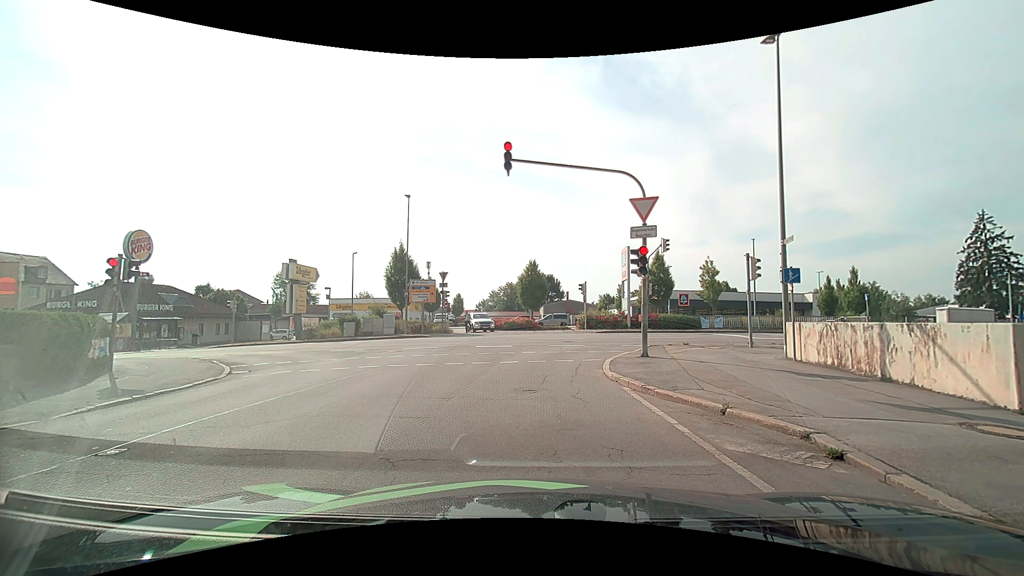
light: Day
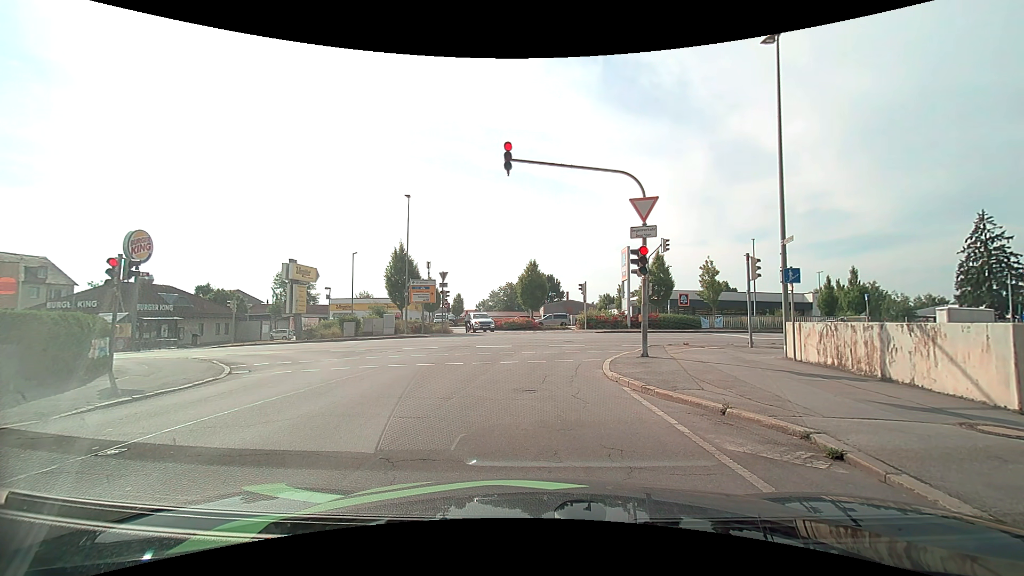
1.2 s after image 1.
(0.0, 0.0) m; 0°
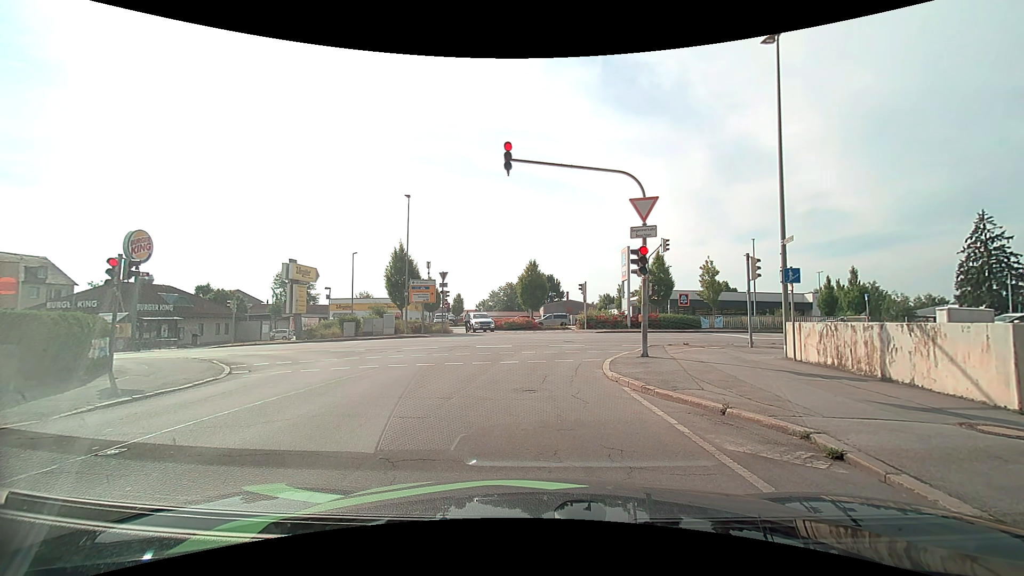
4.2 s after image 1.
(0.0, 0.0) m; 0°
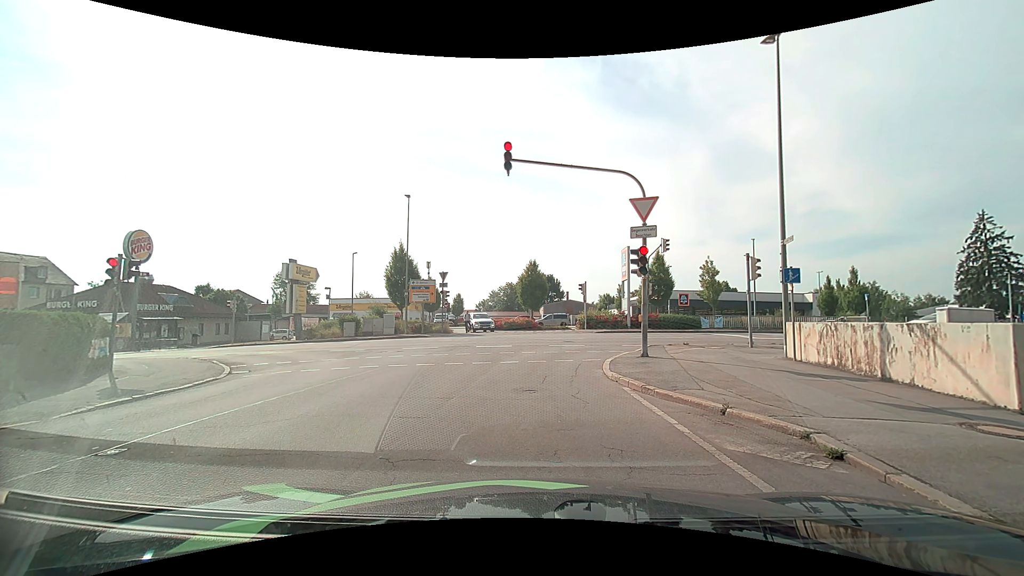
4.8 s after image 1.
(0.0, 0.0) m; 0°
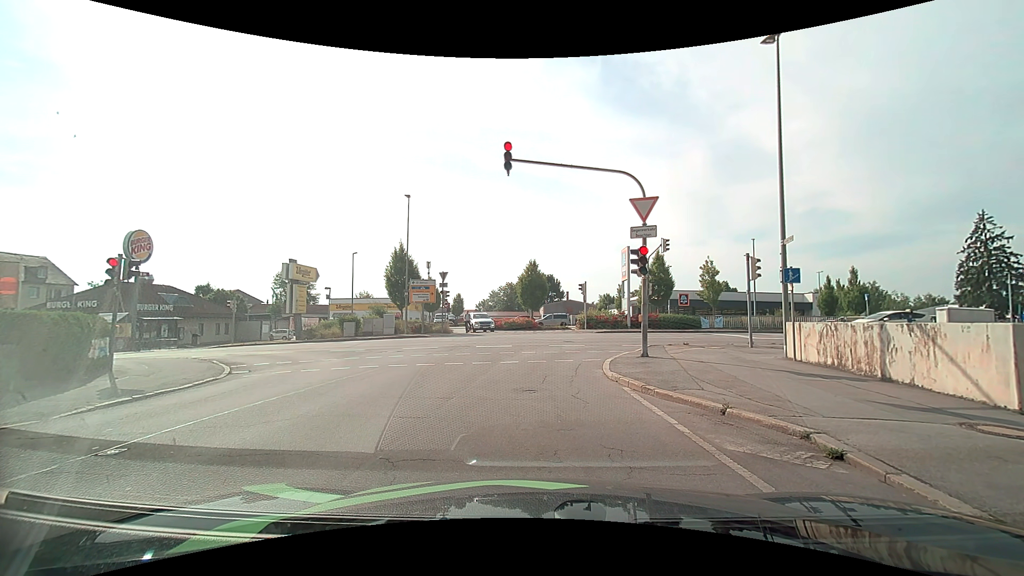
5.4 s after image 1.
(0.0, 0.0) m; 0°
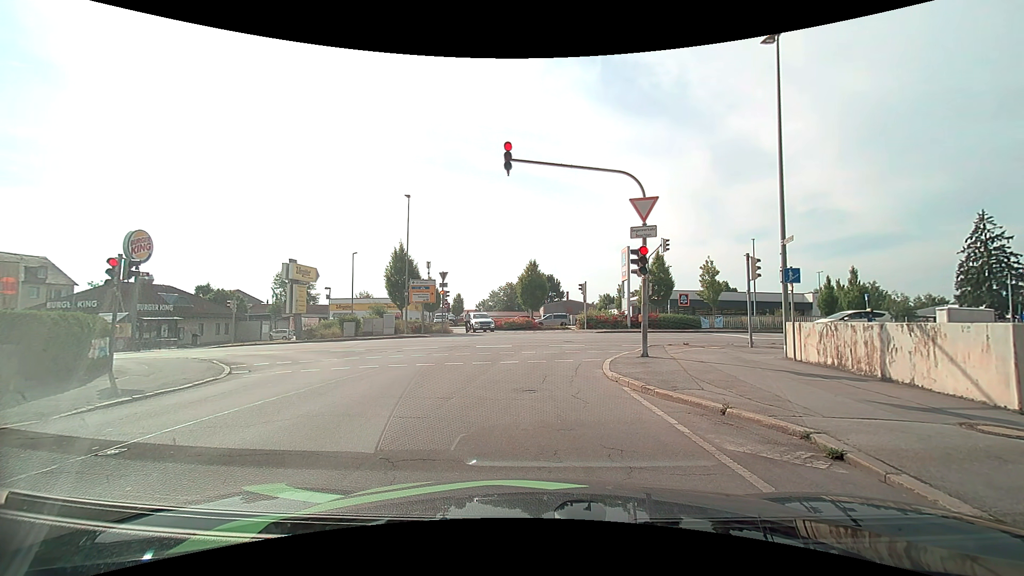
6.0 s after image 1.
(0.0, 0.0) m; 0°
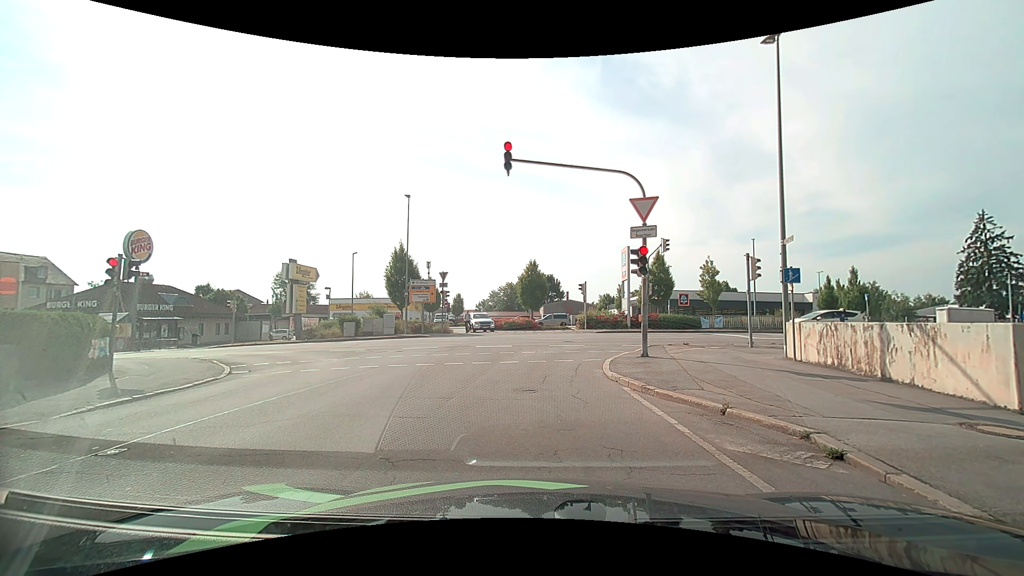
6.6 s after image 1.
(0.0, 0.0) m; 0°
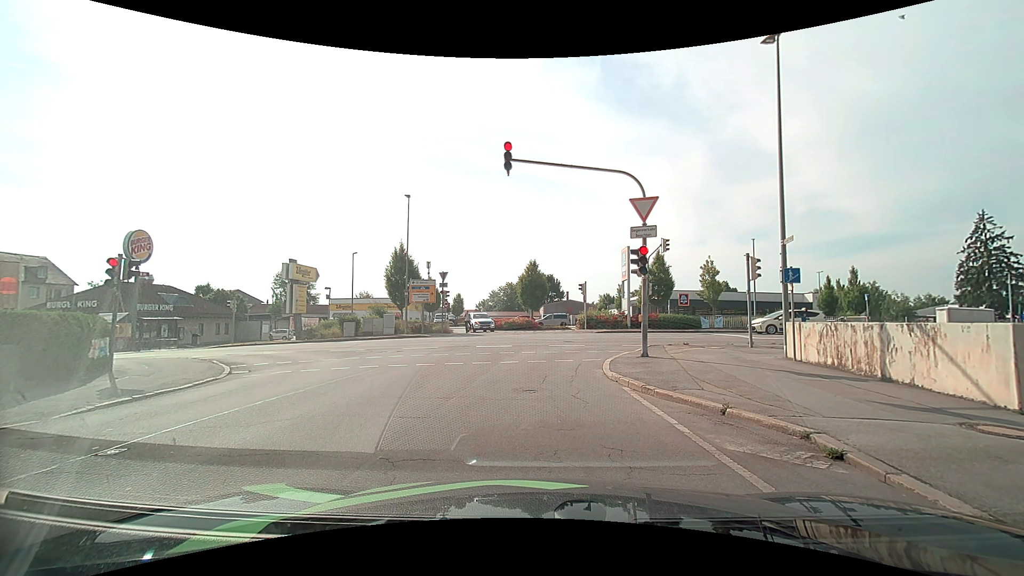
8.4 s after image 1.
(0.0, 0.0) m; 0°
(0, +10) (+1, +20) (+8, +26) (+18, +27) (+28, +27) (+38, +27) (+48, +27) (+58, +27) (+68, +26) (+78, +26) m
